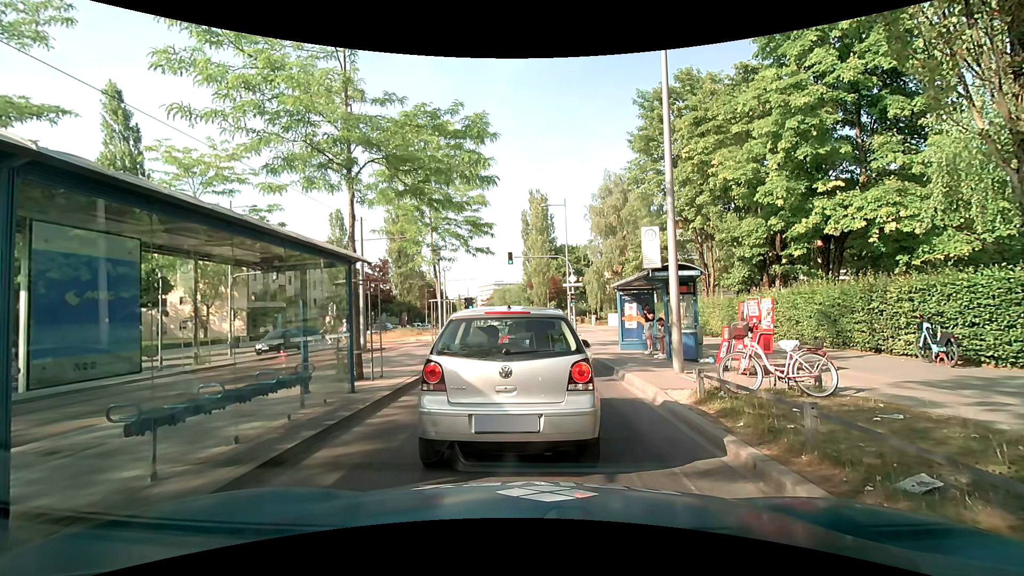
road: secondary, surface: asphalt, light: Day
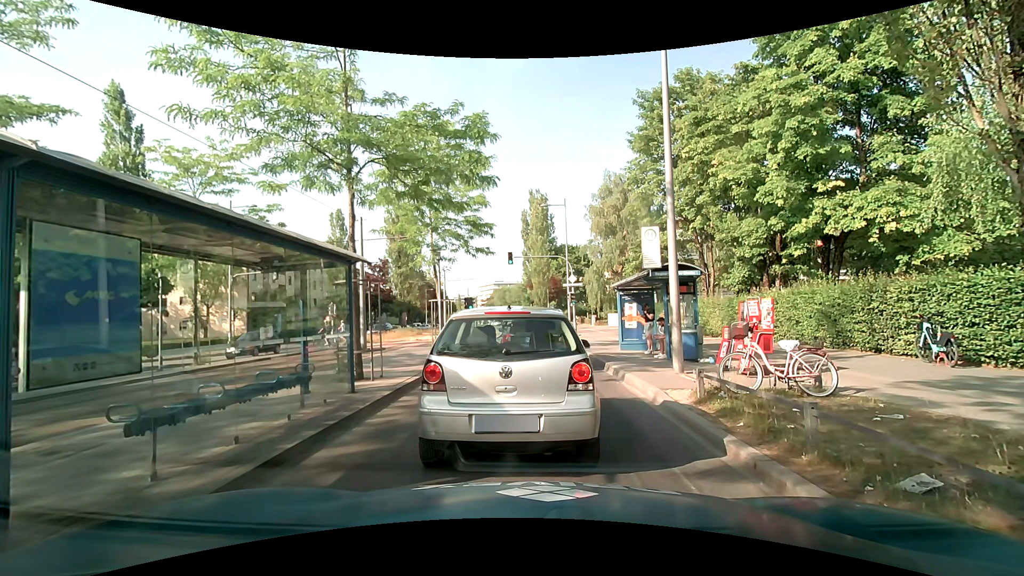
(0.0, 0.0) m; 0°
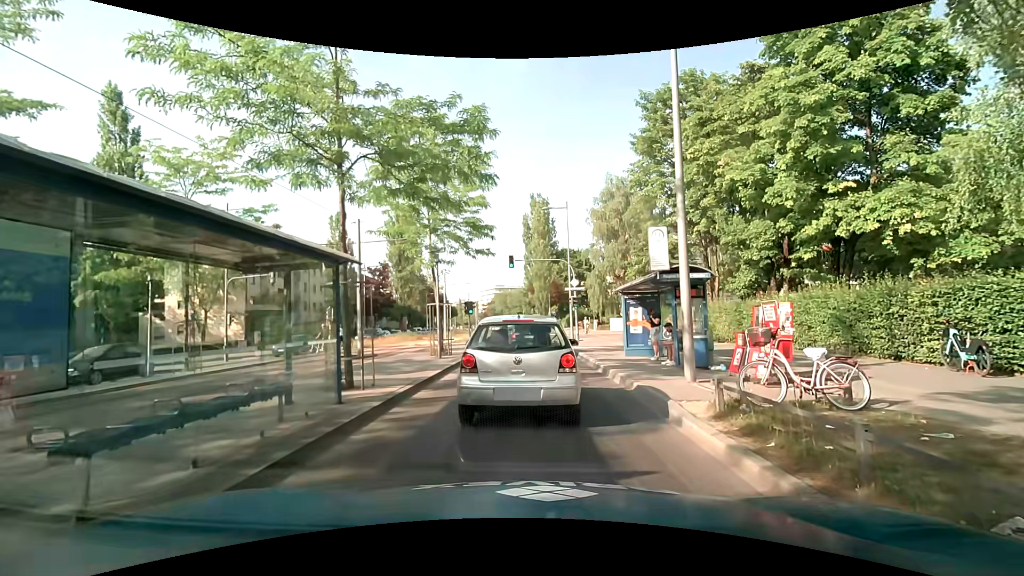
(0.0, +0.8) m; -2°
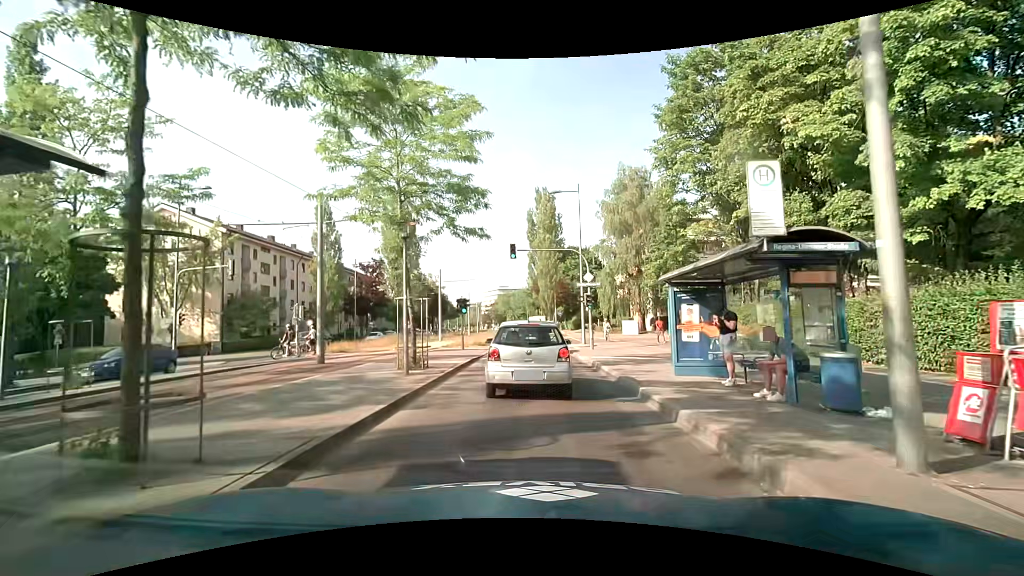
(+0.1, +5.9) m; 0°
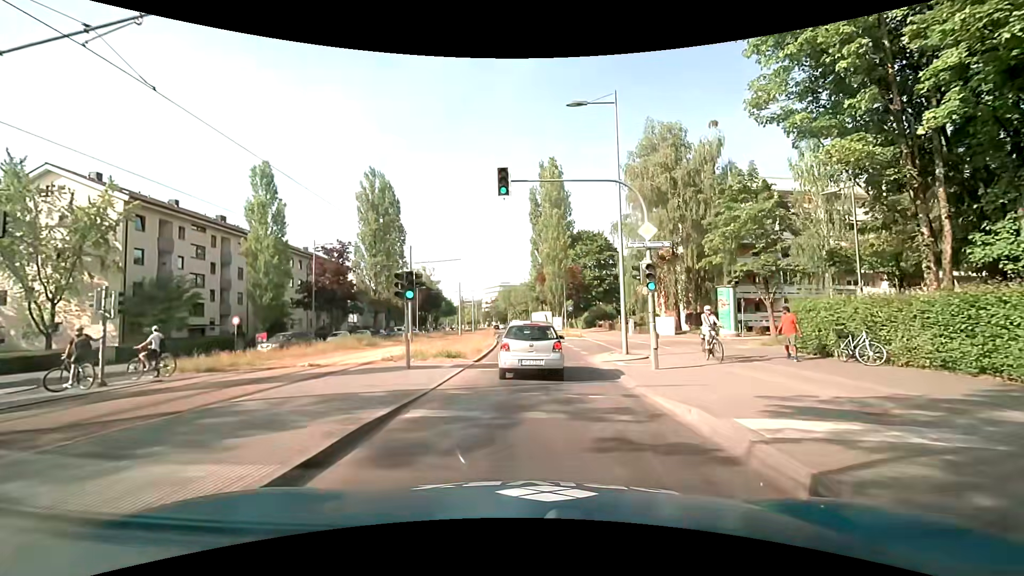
(+0.4, +13.6) m; +1°
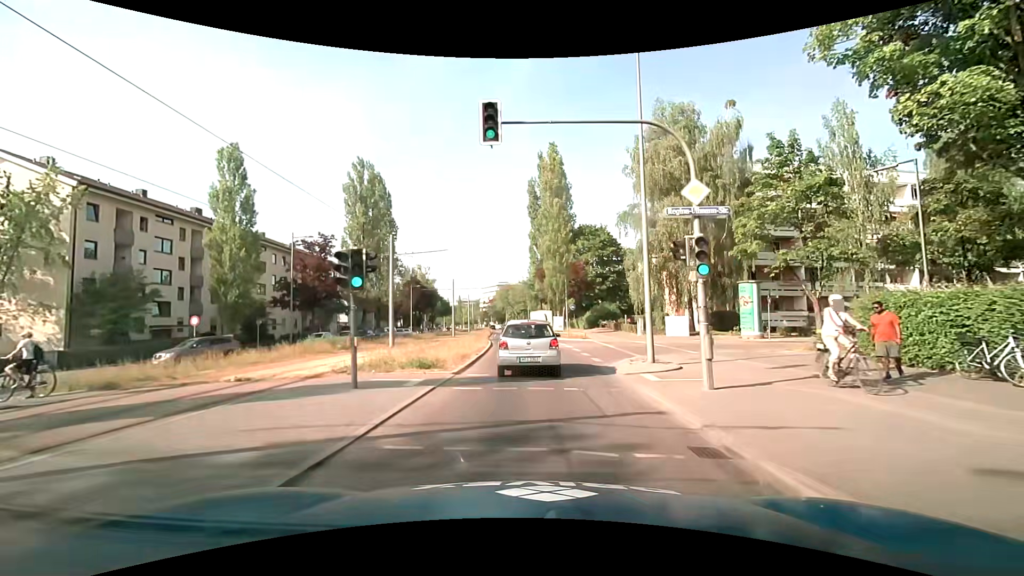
(0.0, +4.6) m; +1°
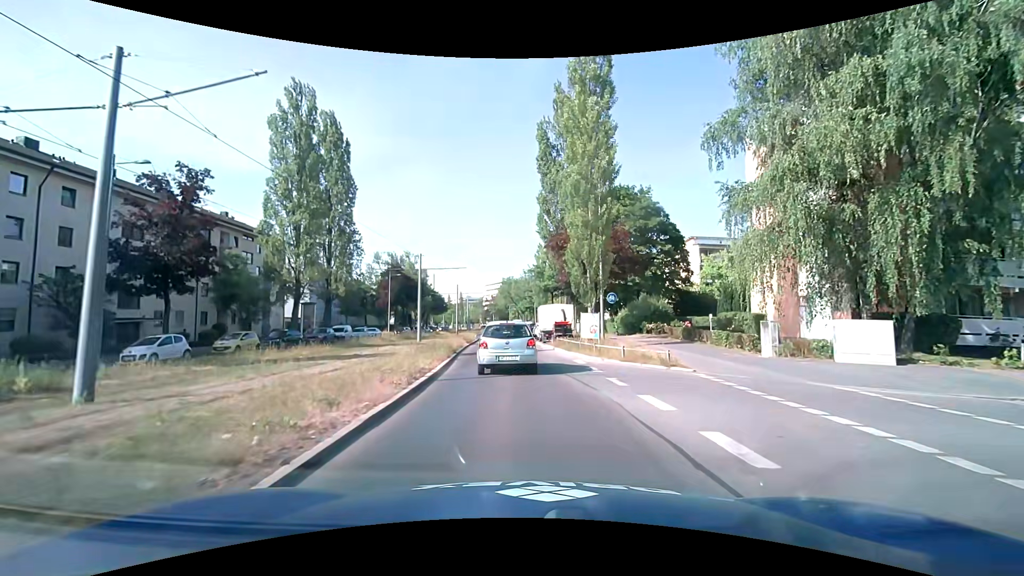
(-0.2, +21.7) m; -1°
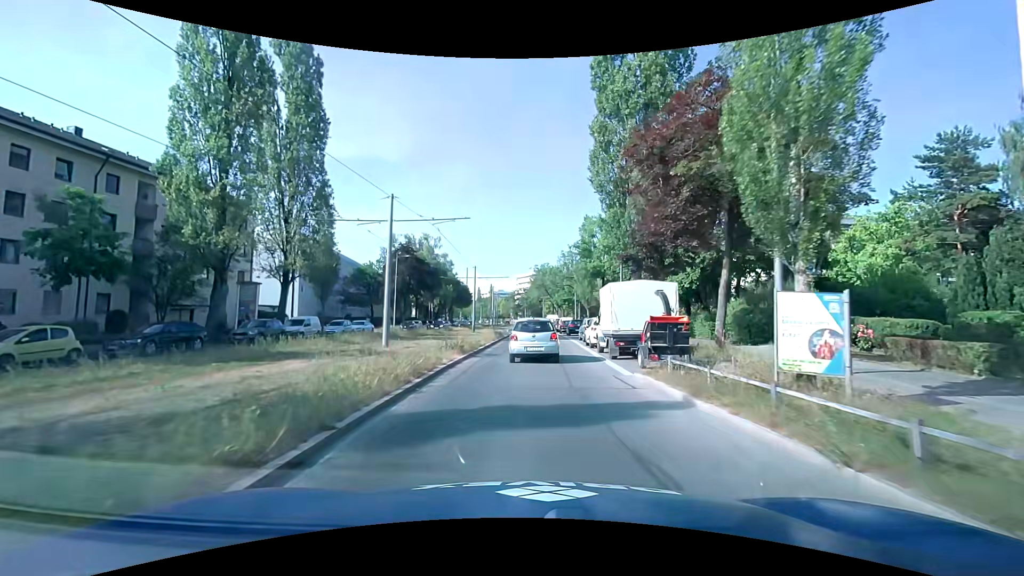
(-0.7, +17.3) m; -4°
(0, +10) (0, +20) (0, +30) (+1, +40) (+1, +50) (+1, +60) (+1, +70) (+1, +80) (0, +90) (0, +100) m
